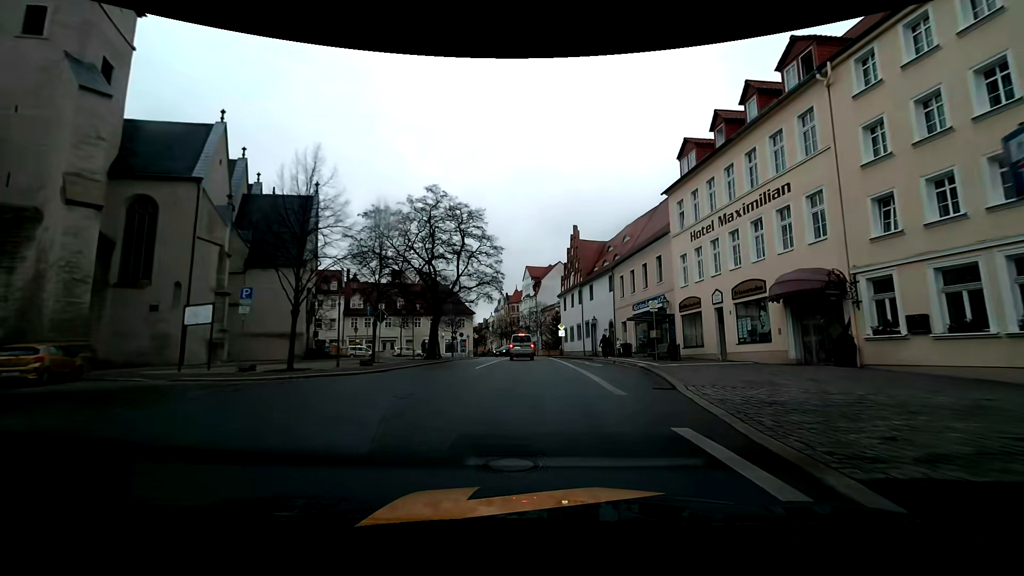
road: primary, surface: asphalt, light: Day
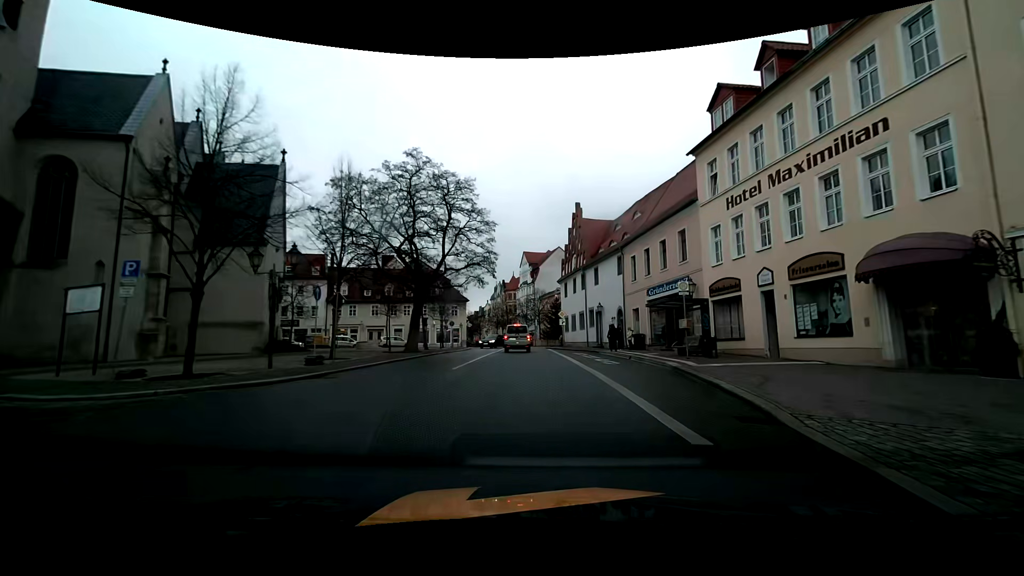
(0.0, +5.6) m; +1°
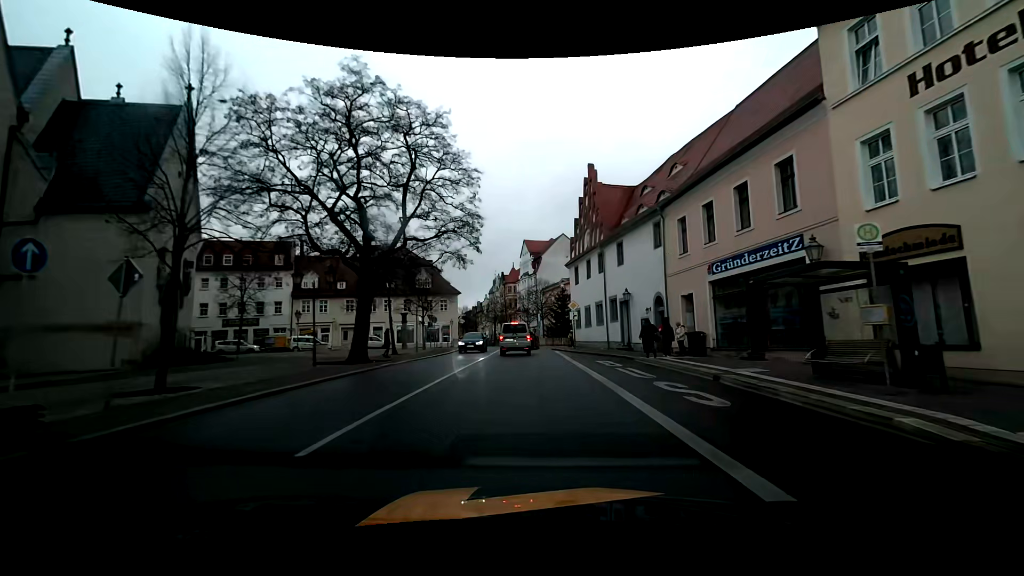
(-0.1, +11.1) m; -2°
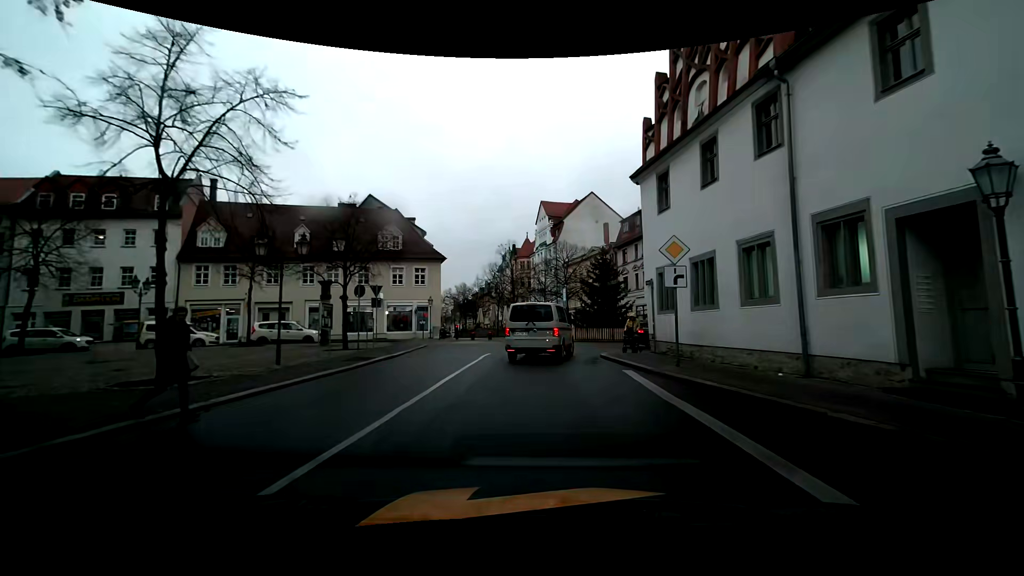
(-0.1, +22.5) m; 0°
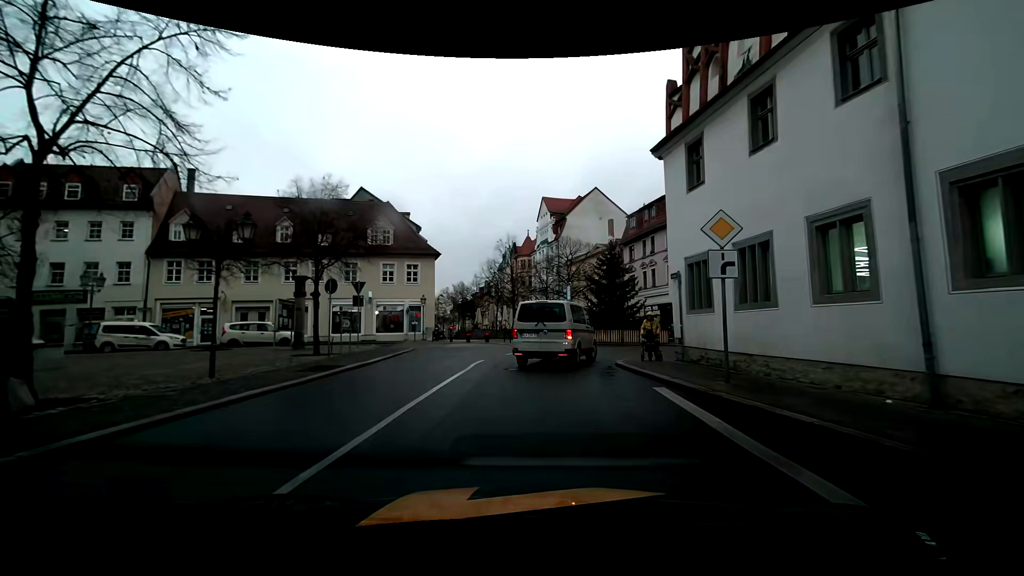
(-0.1, +3.2) m; -2°
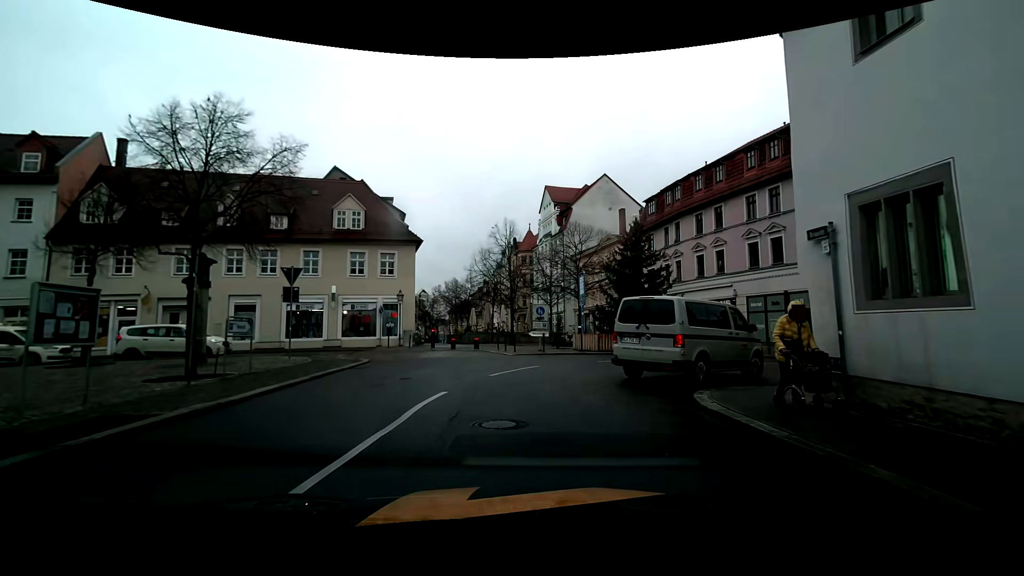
(+0.1, +7.5) m; 0°
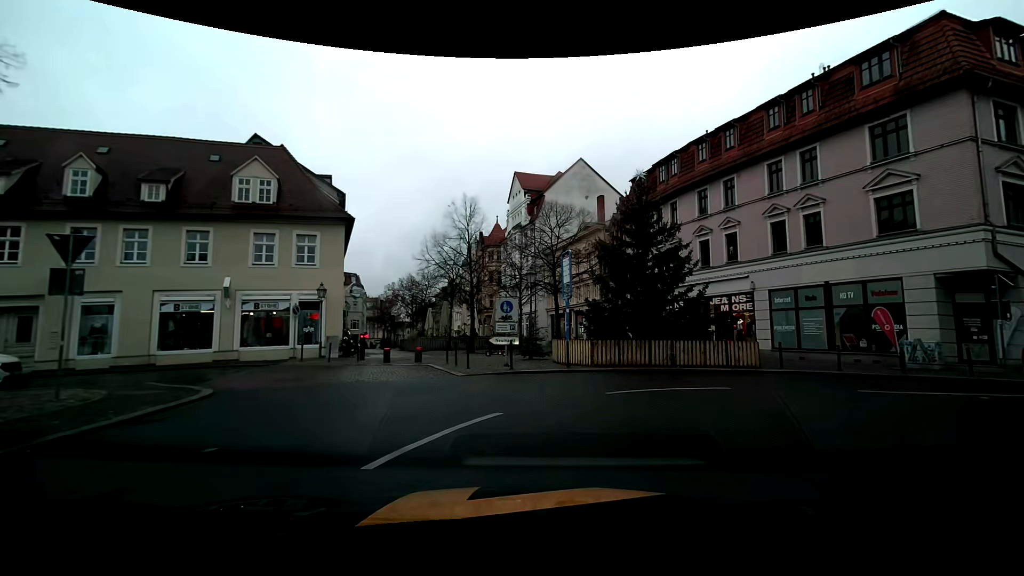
(+0.2, +7.8) m; +4°
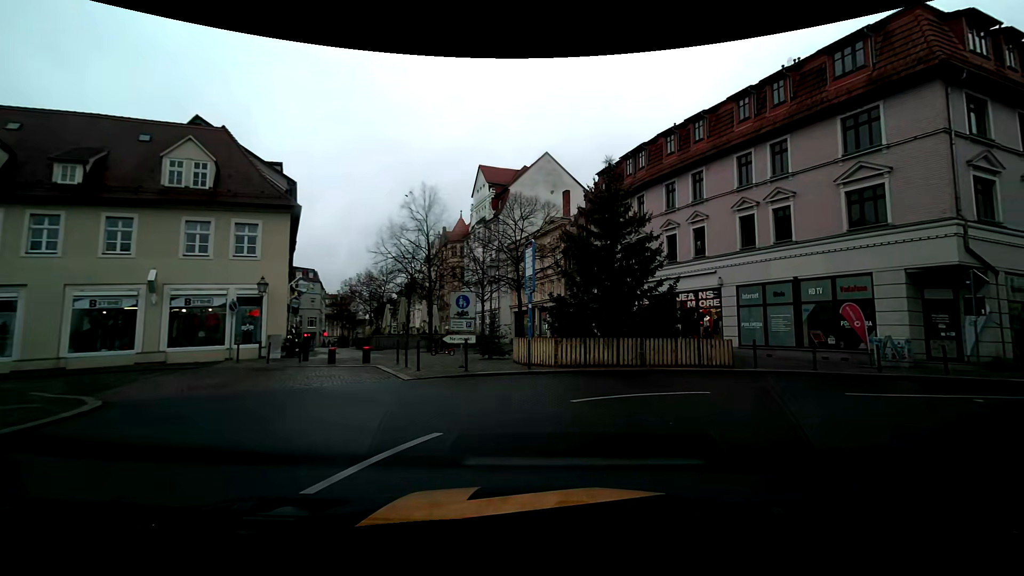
(0.0, +1.6) m; +3°
(+5, +8) (+14, +12) (+23, +16) (+33, +19) (+42, +23) (+51, +27) (+60, +31) (+70, +34) (+79, +38) (+88, +43) m
